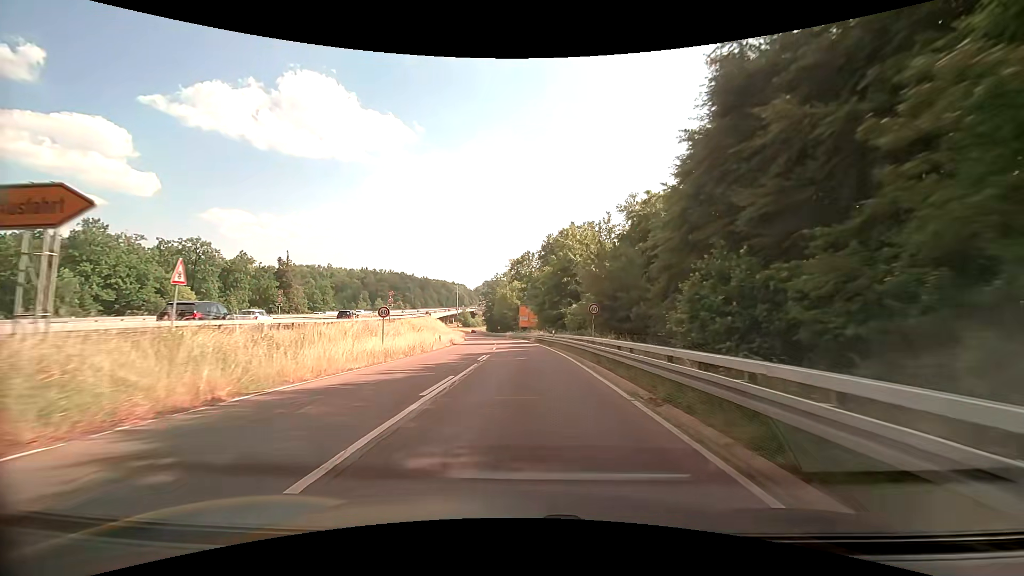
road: trunk_link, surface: asphalt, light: Day
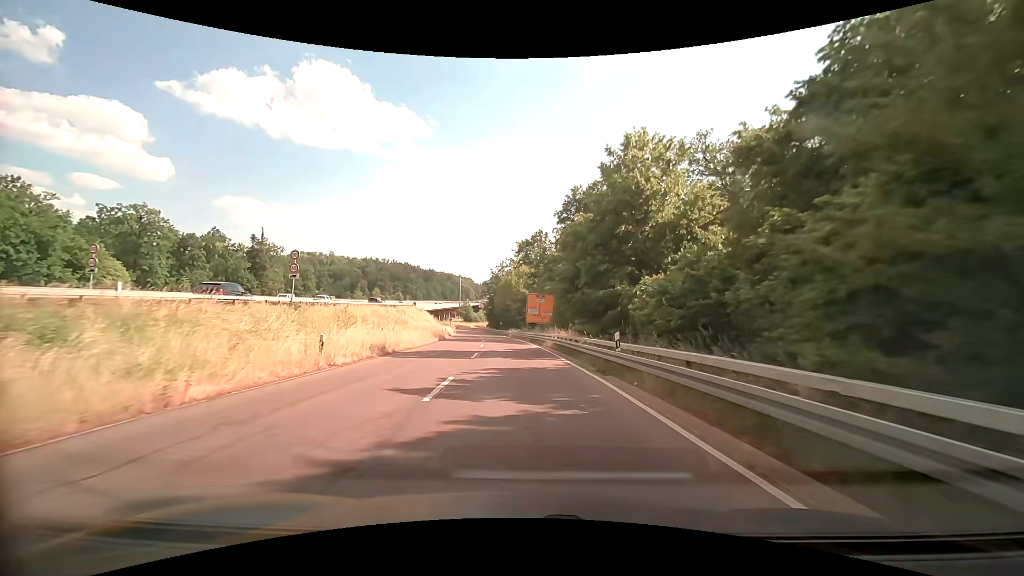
(-0.4, +25.2) m; -1°
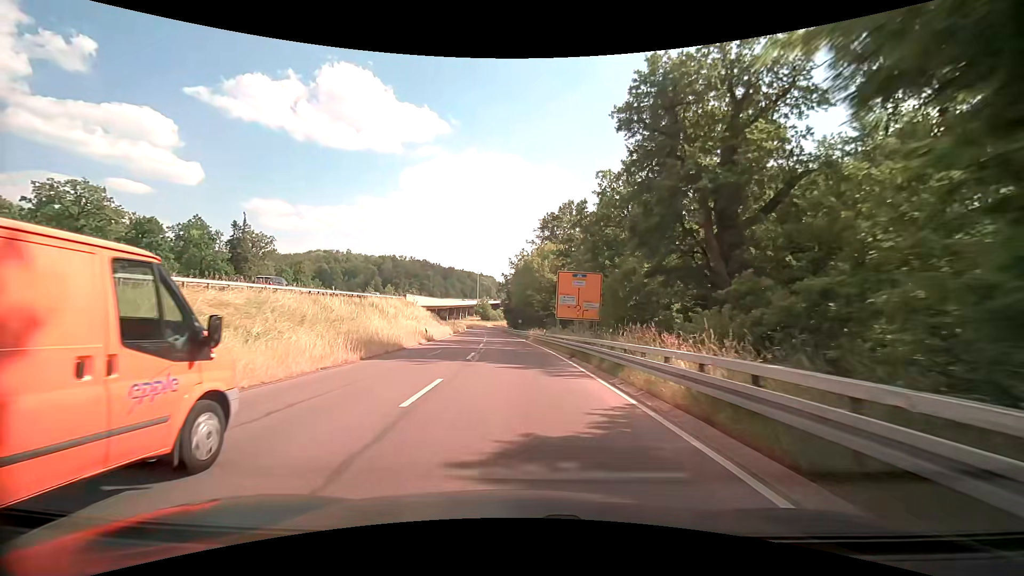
(-0.3, +24.9) m; -3°
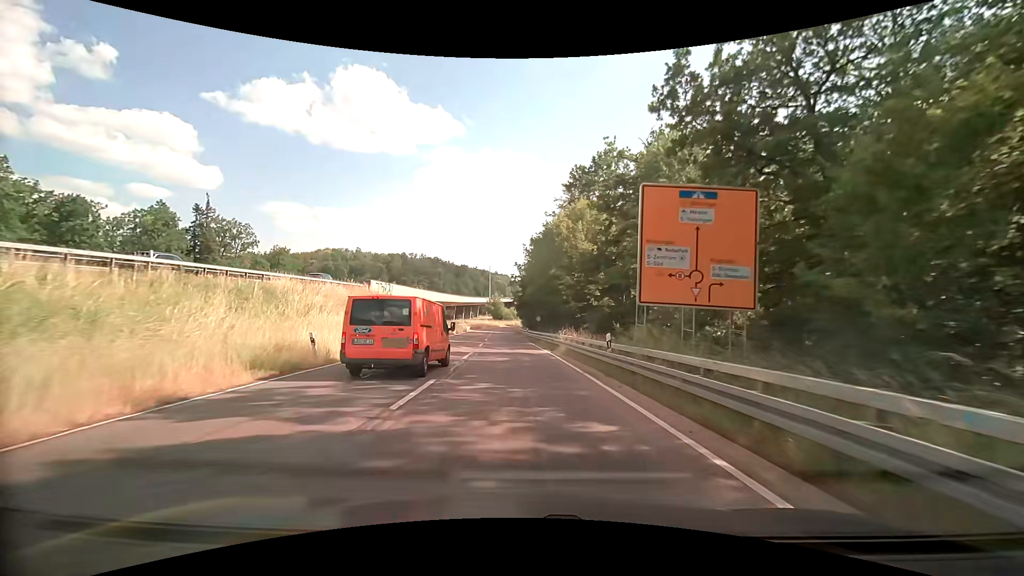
(-0.3, +24.2) m; -1°
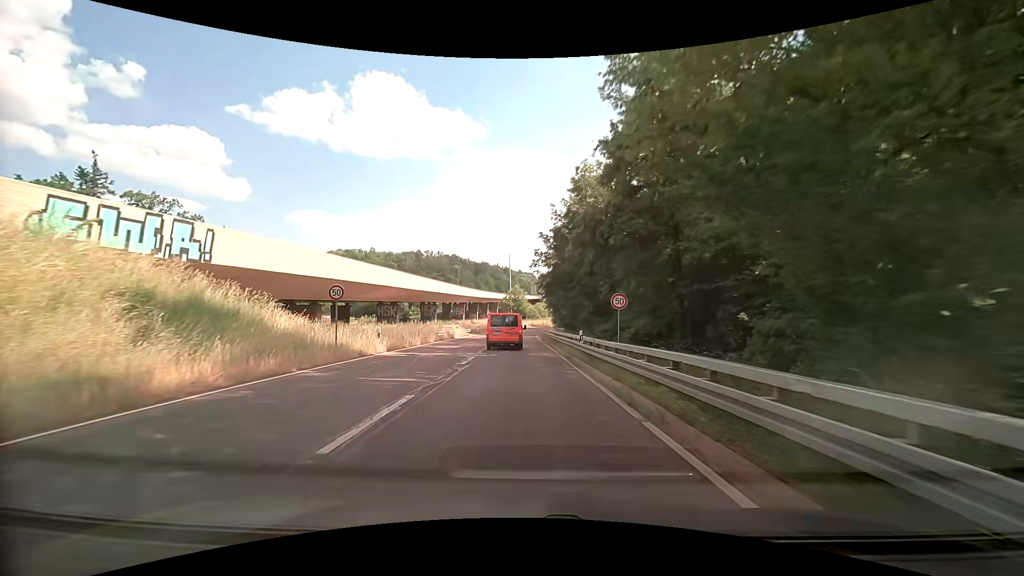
(-1.2, +38.8) m; -3°
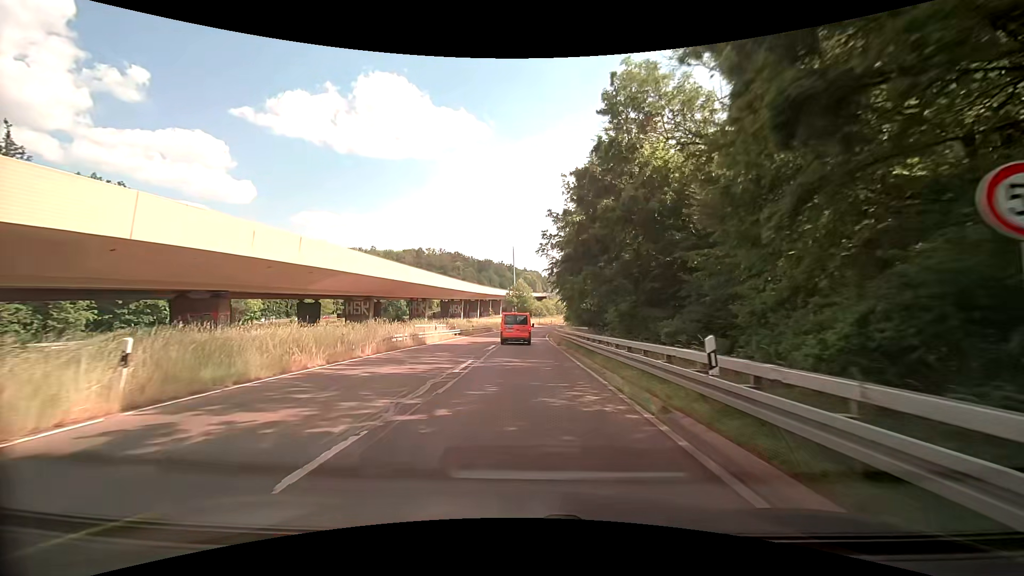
(-0.1, +15.2) m; 0°
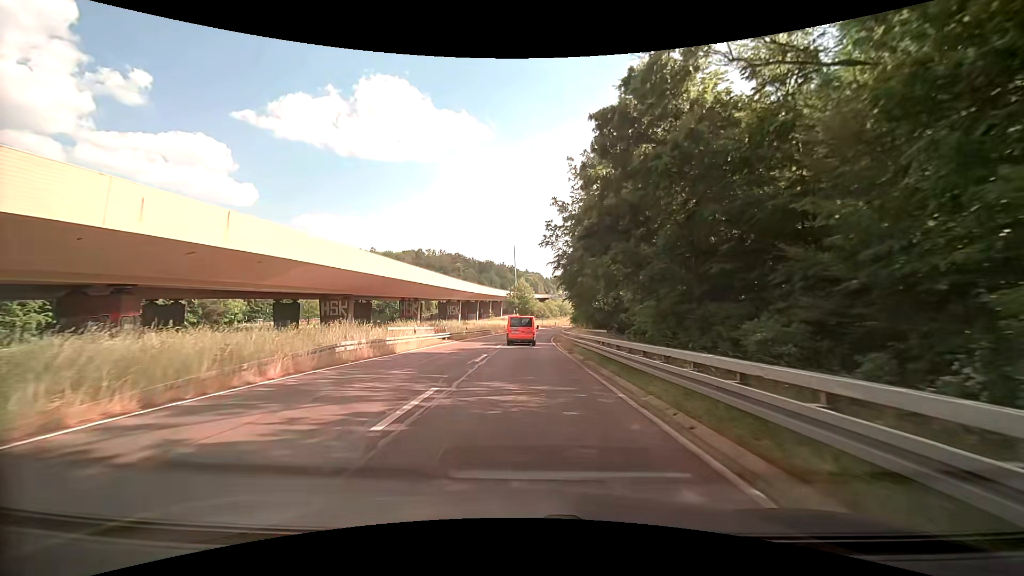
(-0.1, +7.5) m; -1°
(0, +10) (0, +20) (0, +30) (0, +40) (+1, +50) (+2, +60) (+3, +70) (+4, +80) (+6, +90) (+10, +99) m
